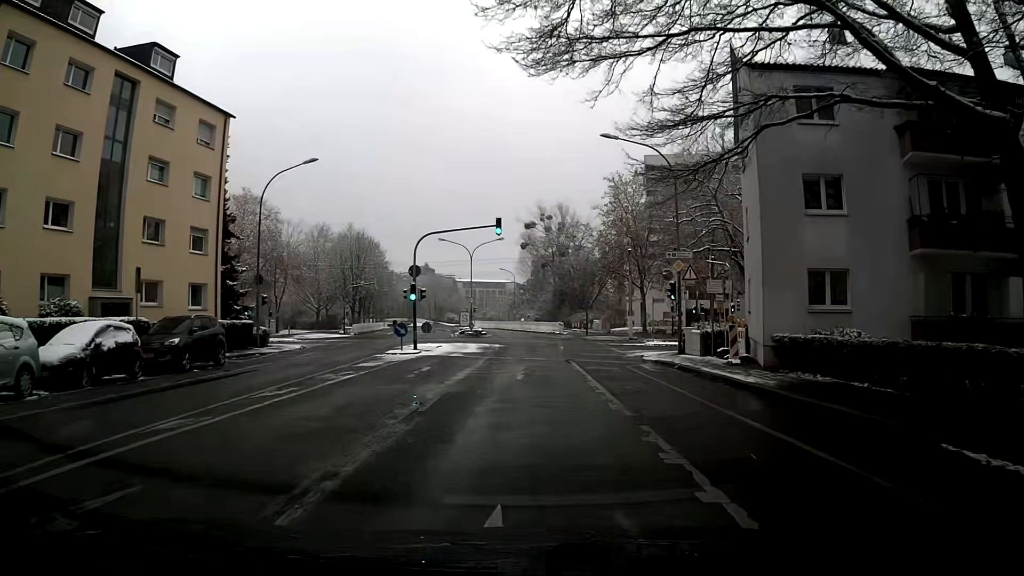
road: residential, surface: asphalt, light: Day
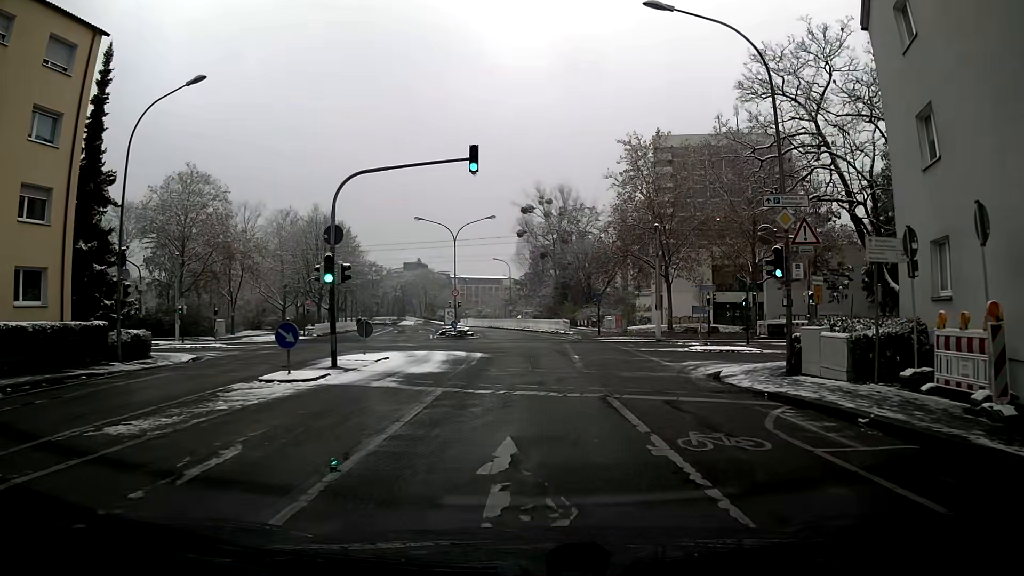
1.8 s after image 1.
(+0.1, +13.2) m; +1°
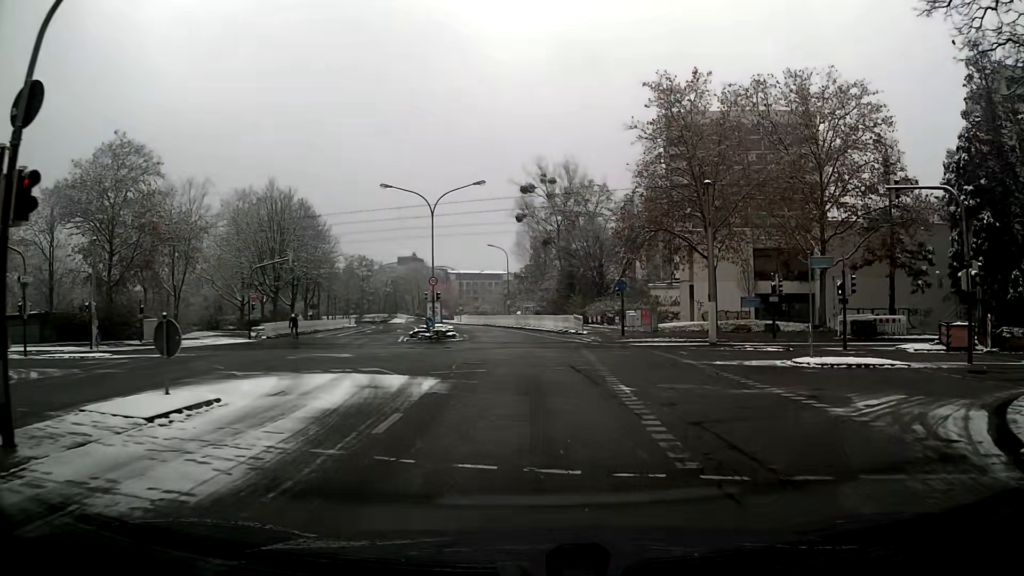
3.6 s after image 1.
(-0.1, +13.2) m; -1°
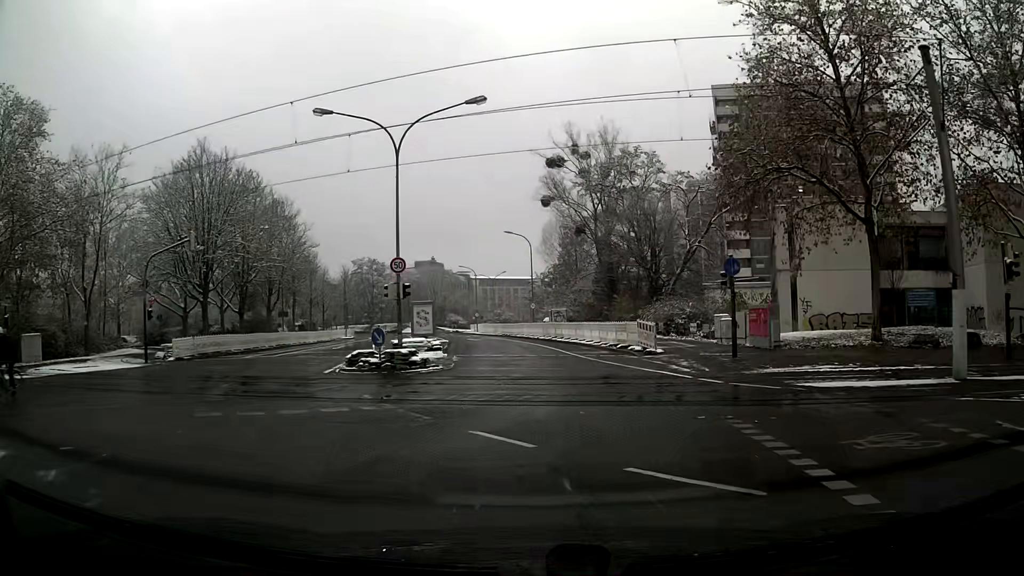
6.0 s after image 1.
(-0.1, +18.1) m; -3°
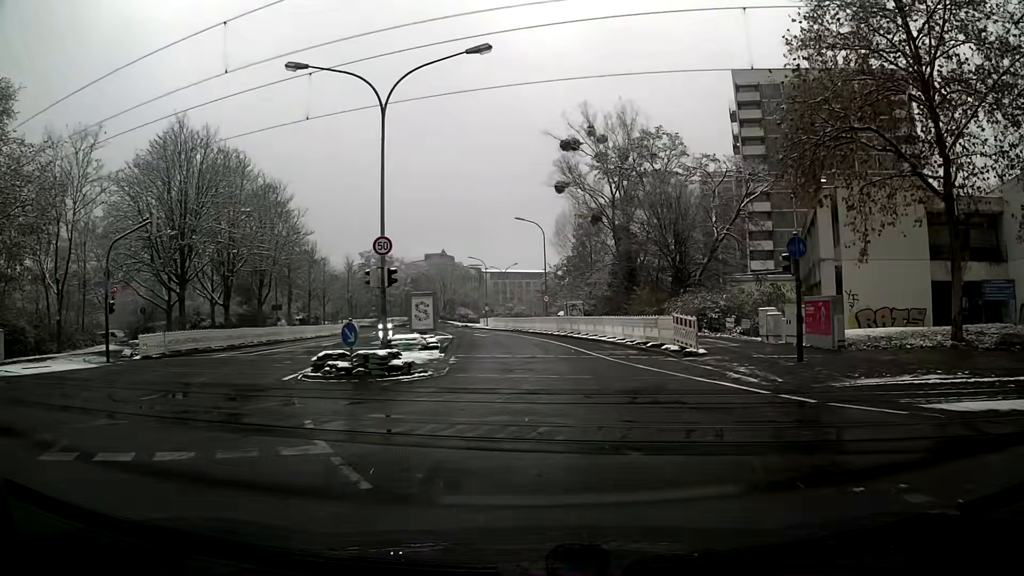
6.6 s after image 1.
(0.0, +4.7) m; -1°
(0, +10) (0, +20) (-1, +30) (-2, +40) (-4, +50) (-5, +60) (-7, +69) (-9, +79) (-11, +89) (-14, +99) m
